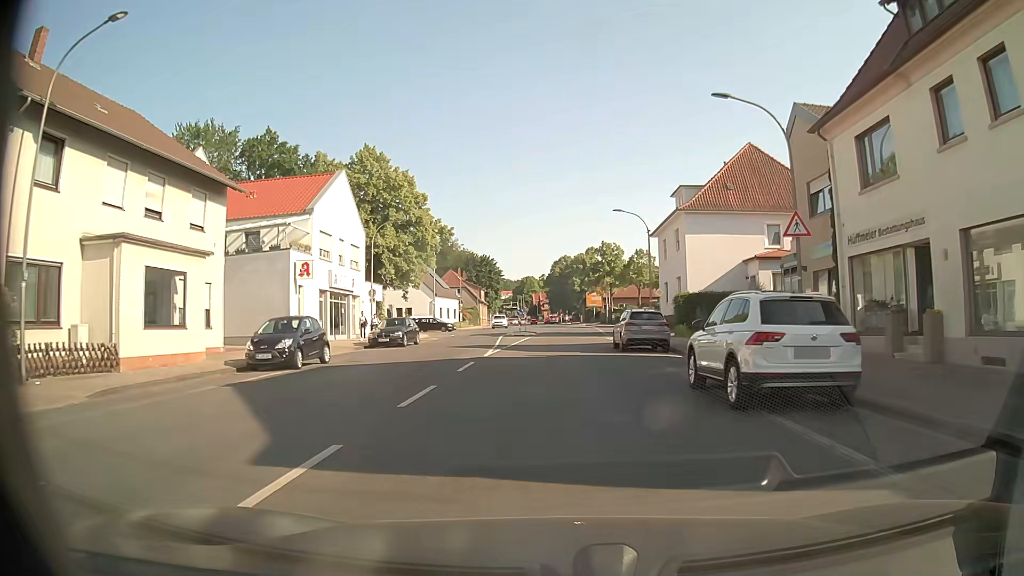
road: tertiary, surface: asphalt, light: Day
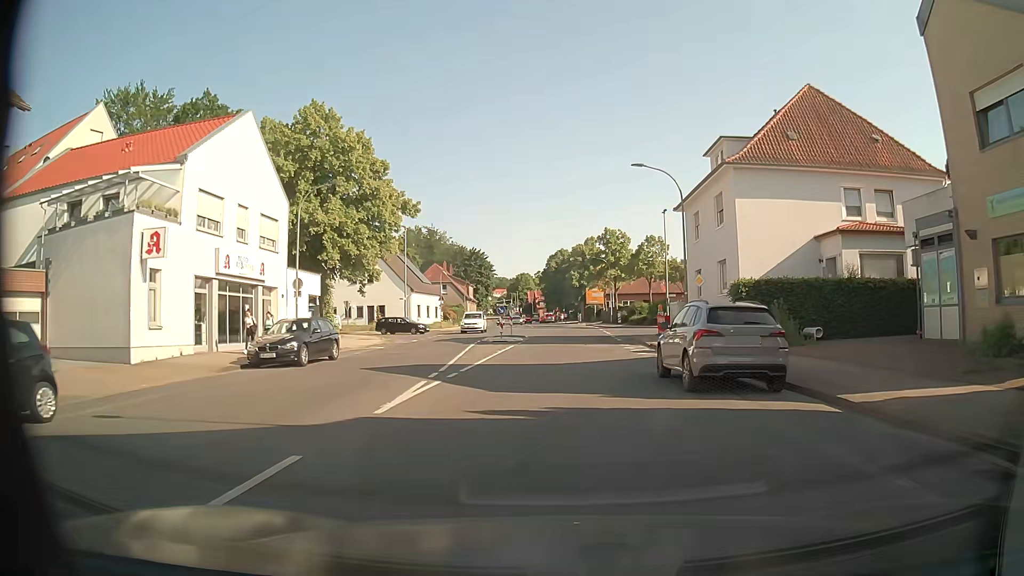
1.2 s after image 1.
(0.0, +12.8) m; 0°
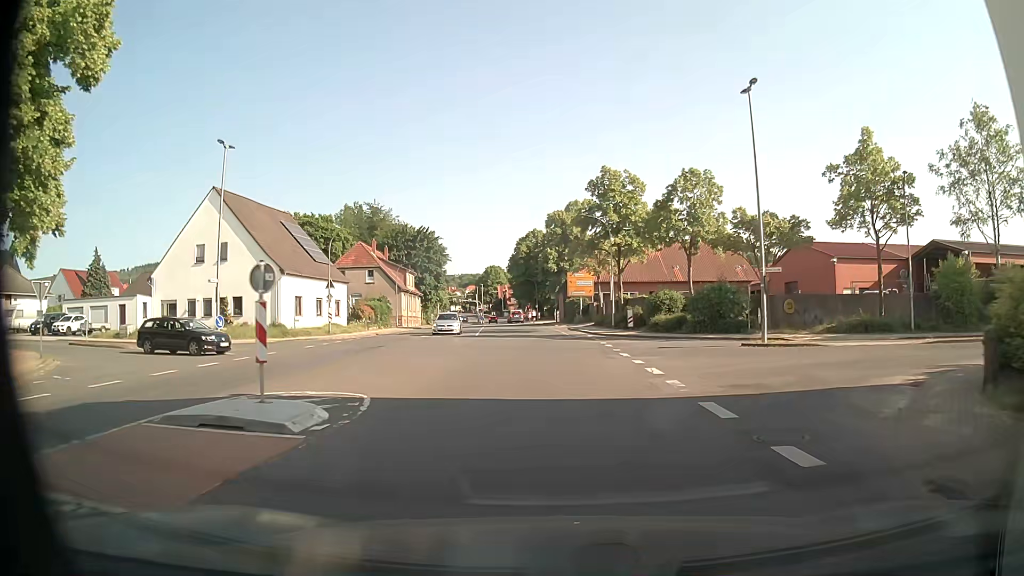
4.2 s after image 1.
(+0.7, +32.2) m; +2°
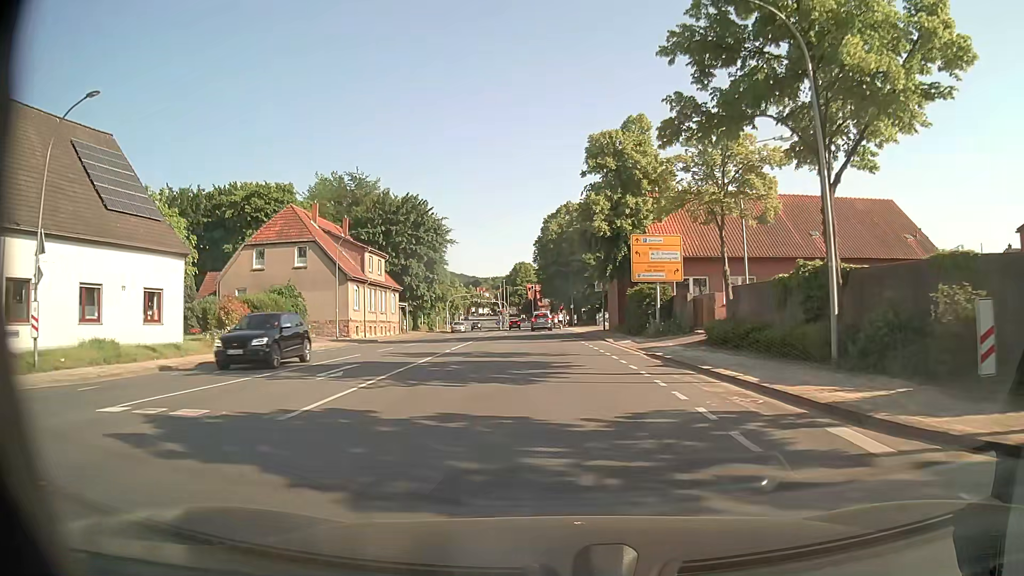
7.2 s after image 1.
(-1.0, +32.6) m; -3°
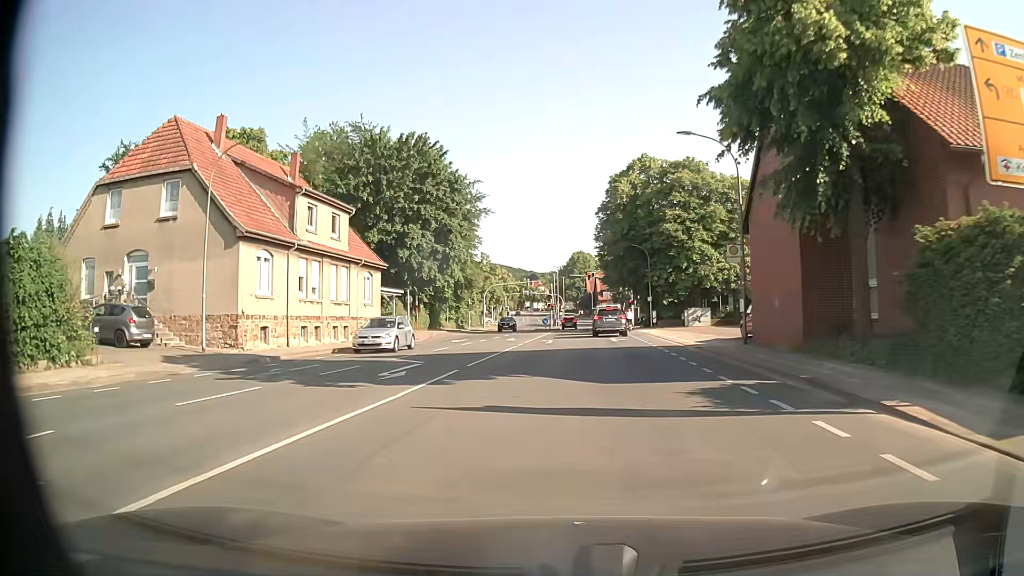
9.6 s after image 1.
(-1.0, +25.3) m; -5°
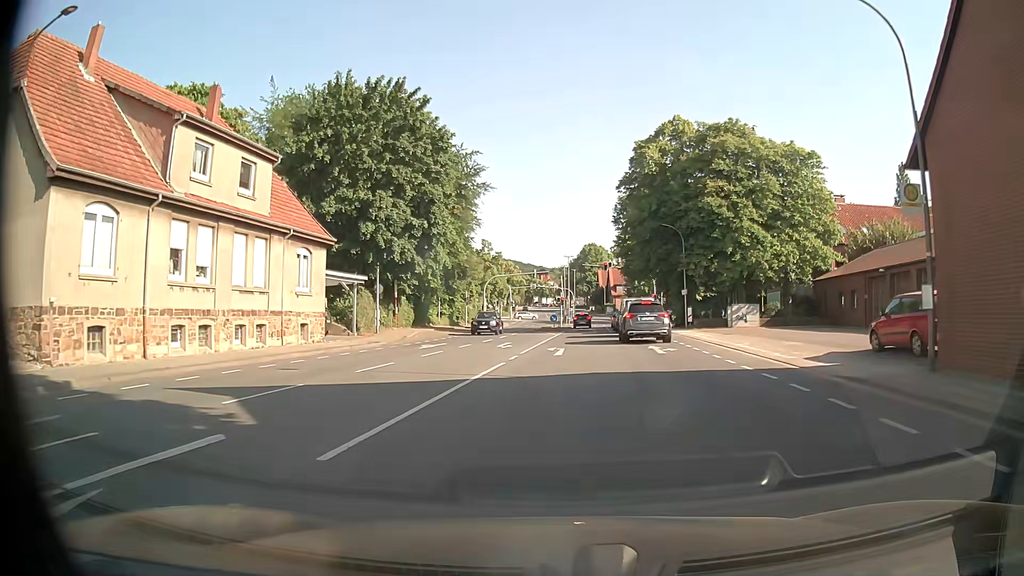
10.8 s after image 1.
(-0.2, +12.0) m; -1°
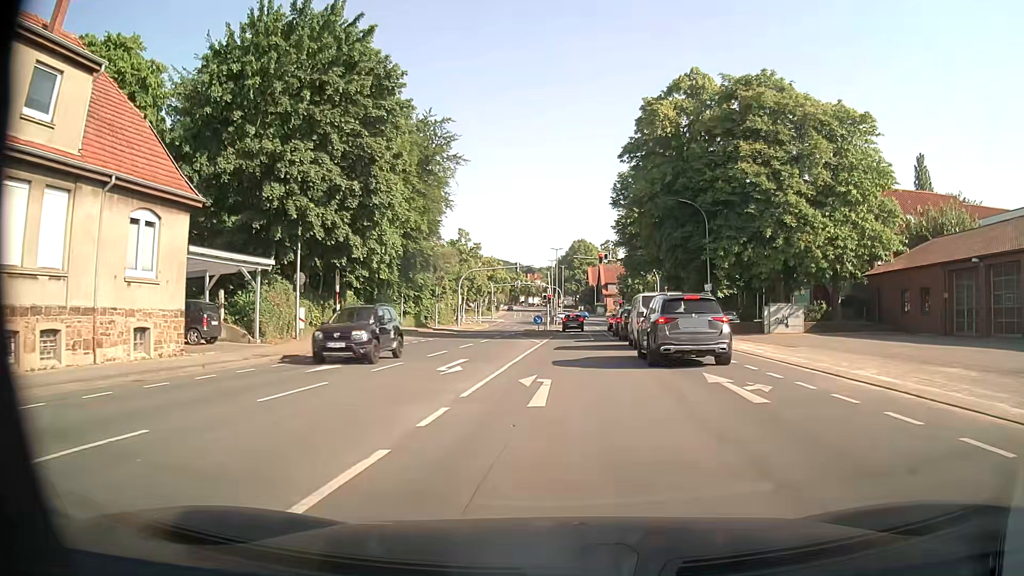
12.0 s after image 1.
(+0.1, +11.3) m; +1°
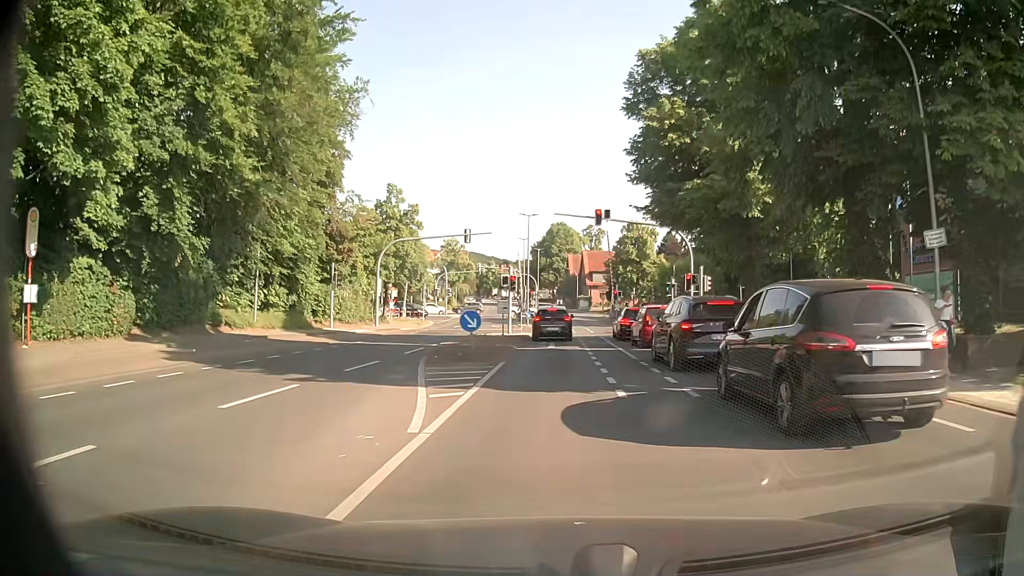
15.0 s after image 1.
(+0.5, +25.0) m; +2°
